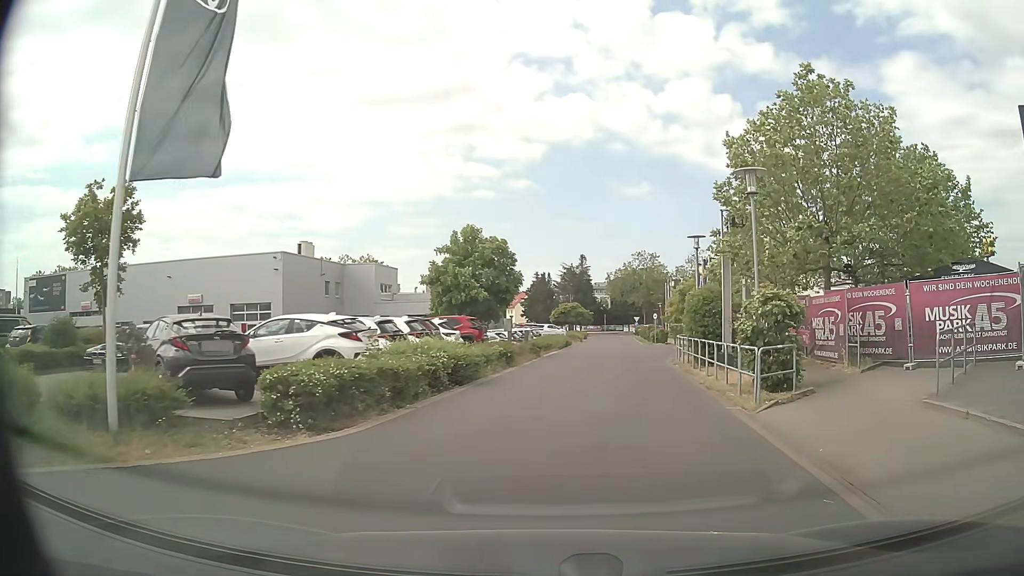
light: Day
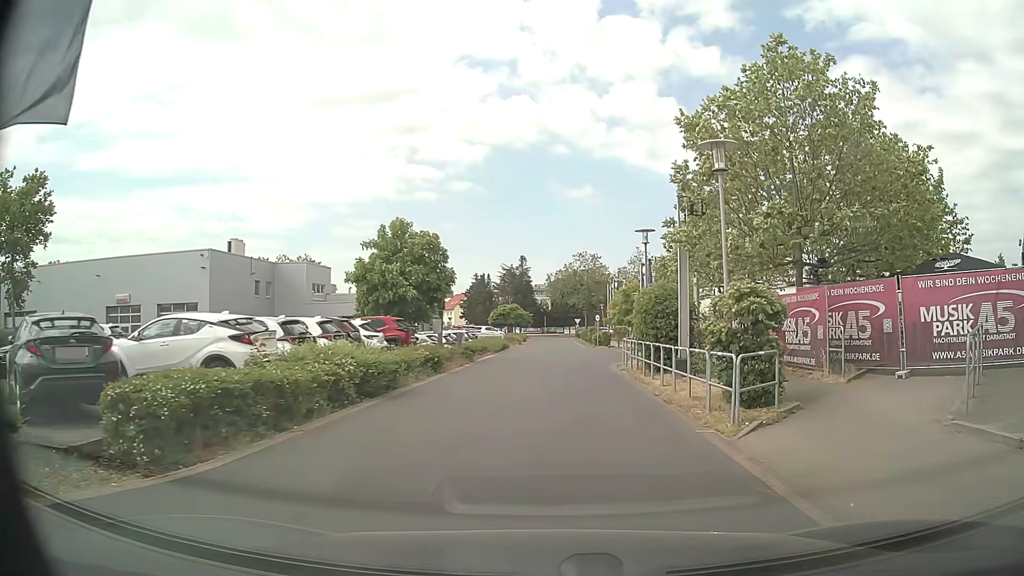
(+0.1, +2.5) m; +5°
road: service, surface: asphalt
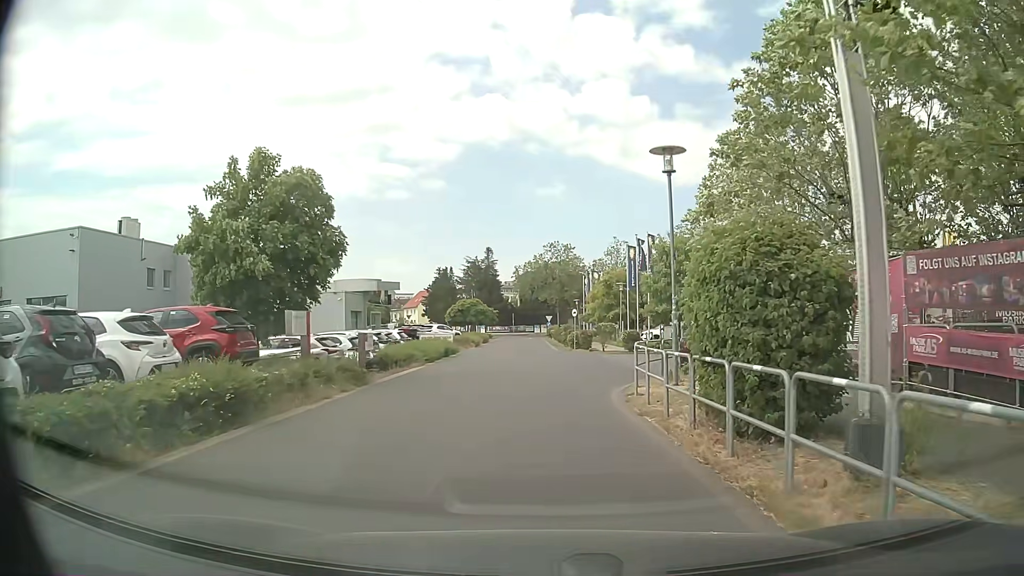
(+0.6, +11.8) m; +2°
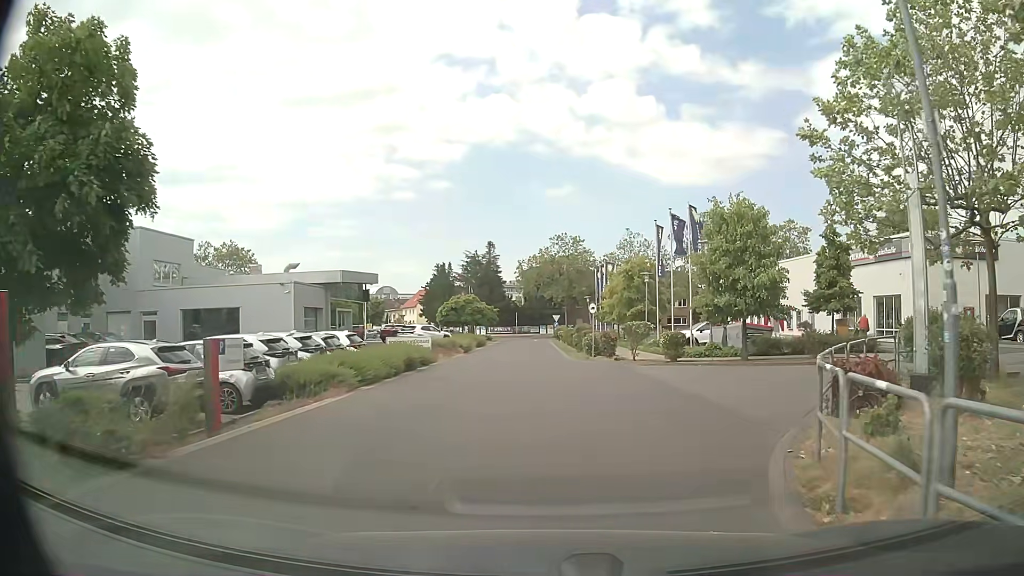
(-0.1, +9.8) m; -1°
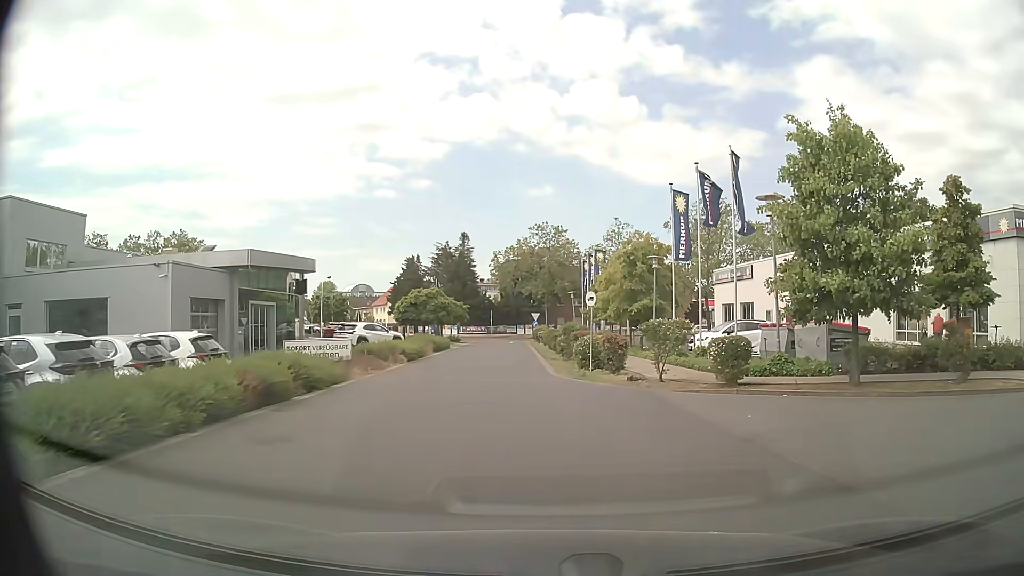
(+0.1, +9.9) m; +2°
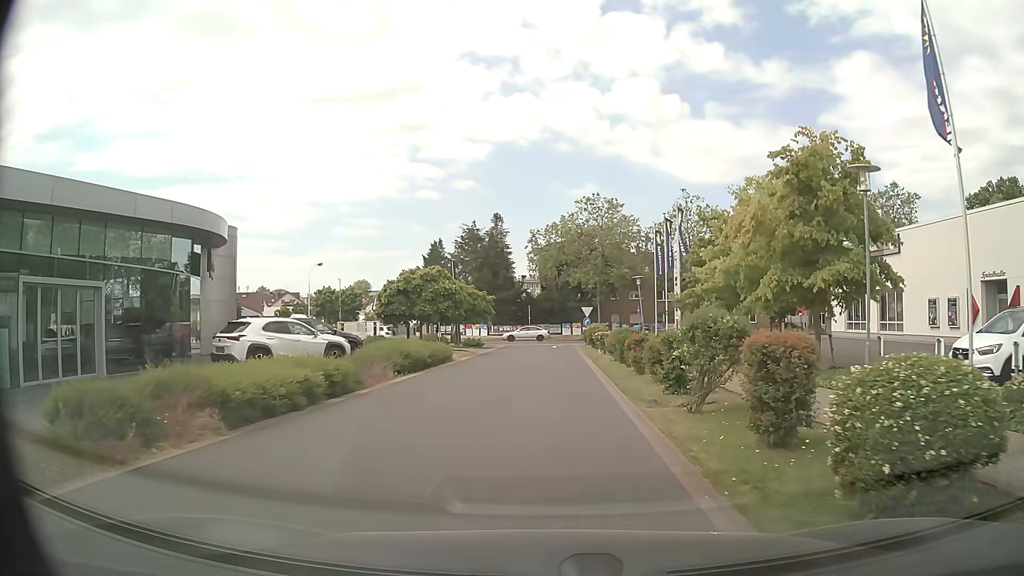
(-0.5, +17.9) m; -4°
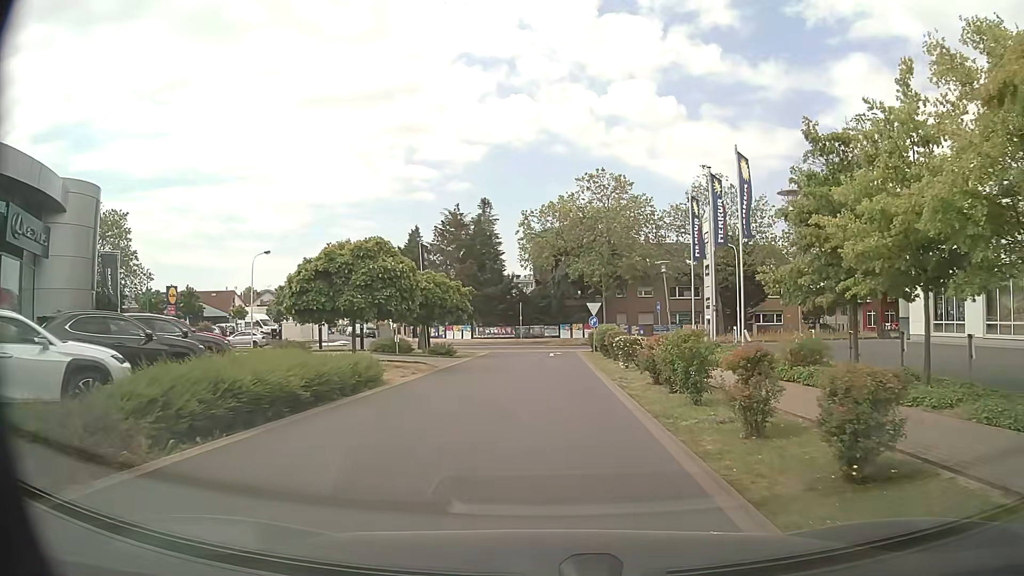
(+0.1, +11.5) m; 0°
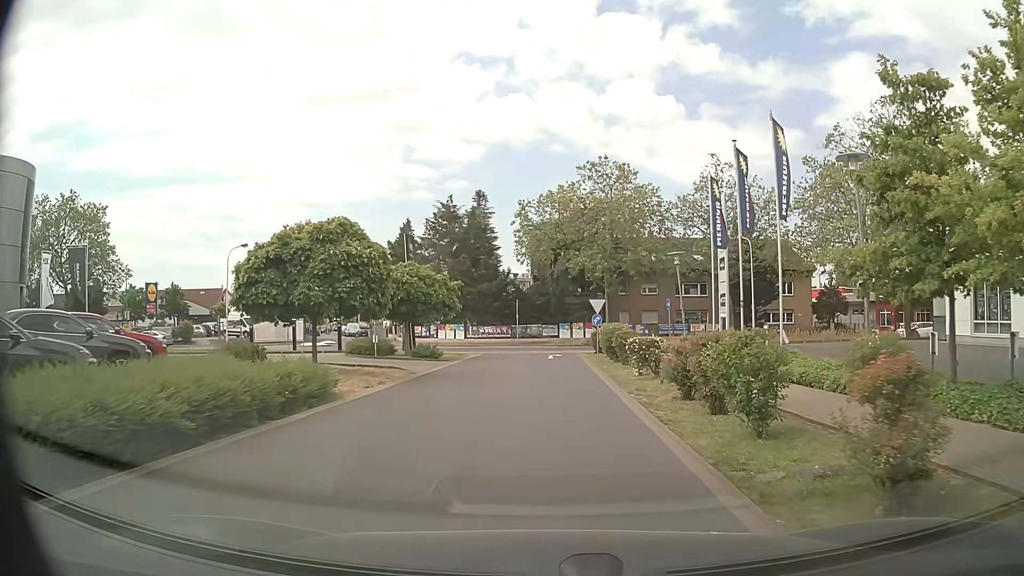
(0.0, +3.9) m; 0°
